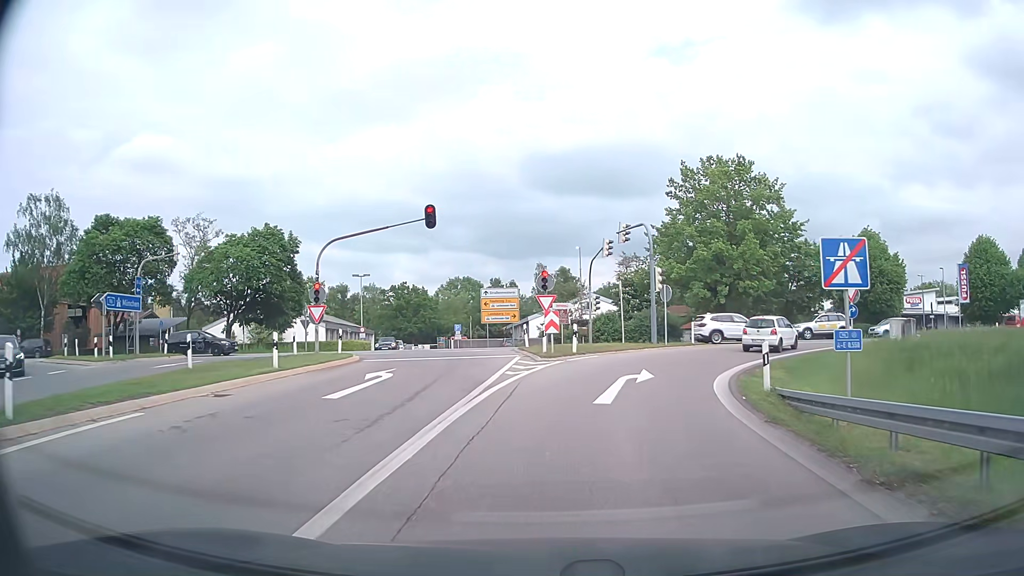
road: motorway_link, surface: asphalt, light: Day
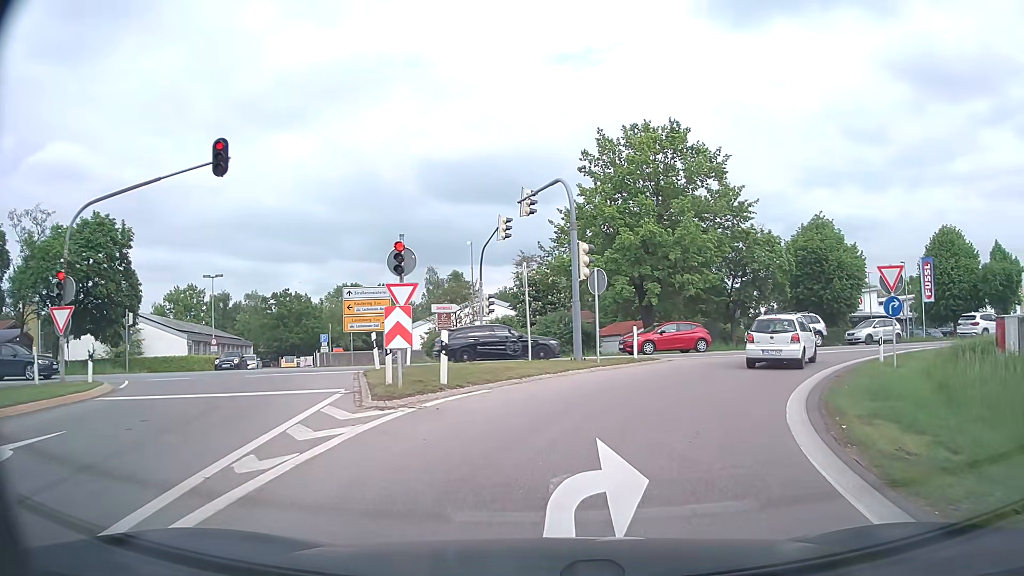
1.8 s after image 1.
(+0.7, +11.1) m; +9°
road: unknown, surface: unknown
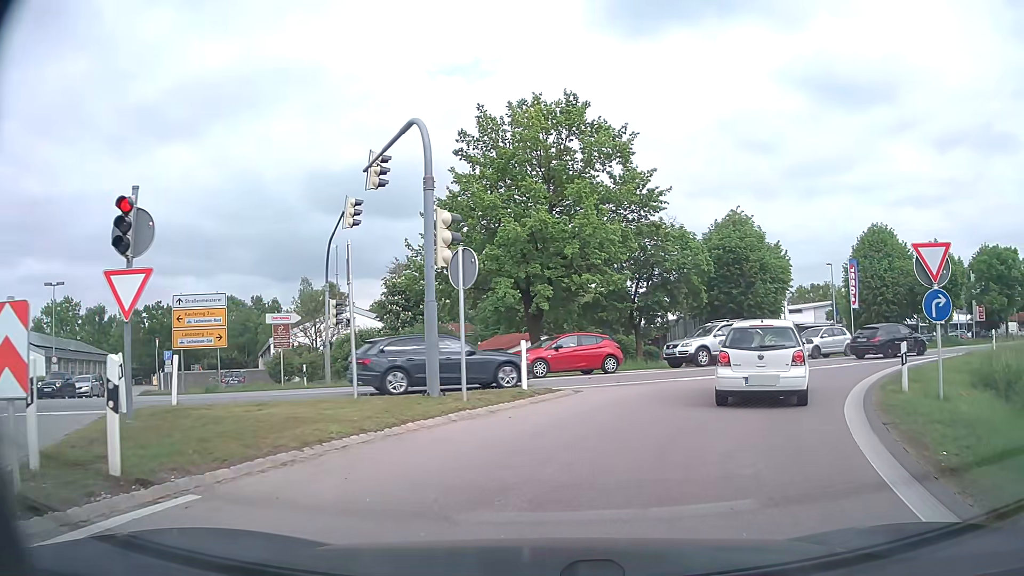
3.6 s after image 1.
(+0.6, +7.4) m; +10°
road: motorway_link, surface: asphalt
(+2, +10) (+6, +19) (+13, +26) (+22, +31) (+31, +35) (+40, +39) (+49, +44) (+58, +48) (+67, +53) (+76, +57) m
